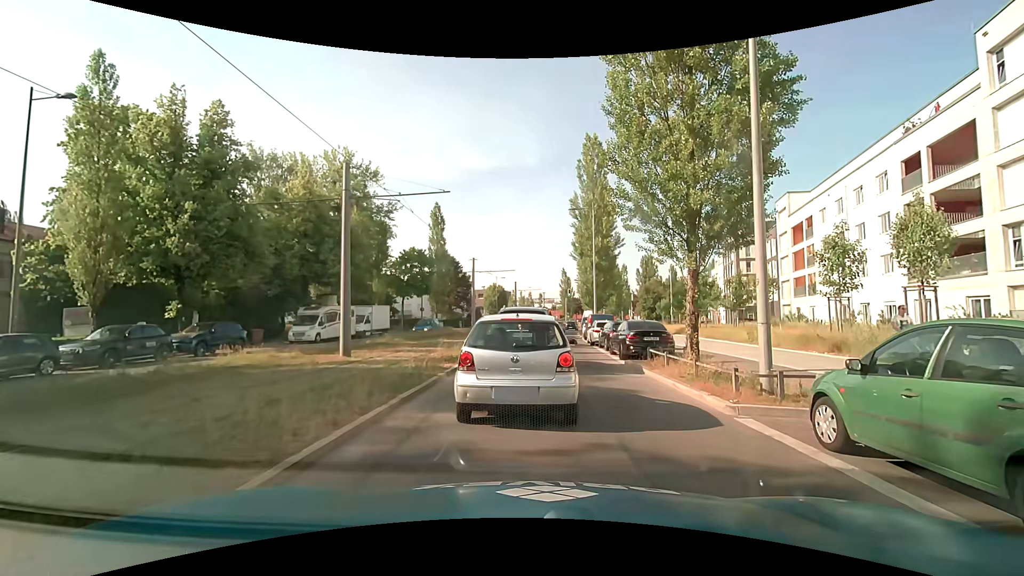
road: secondary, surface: asphalt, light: Day
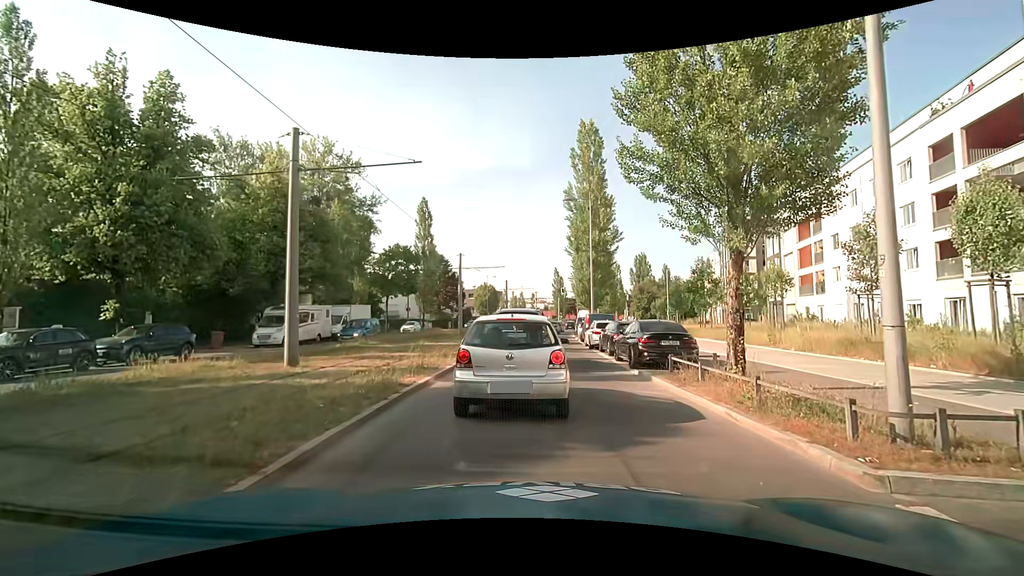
(0.0, +3.5) m; 0°
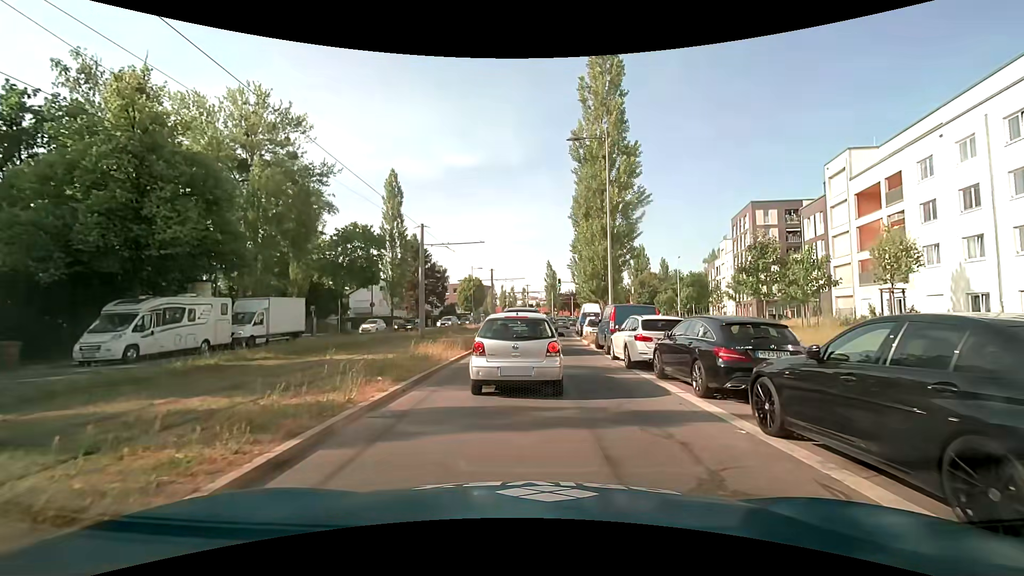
(+0.3, +11.9) m; +1°
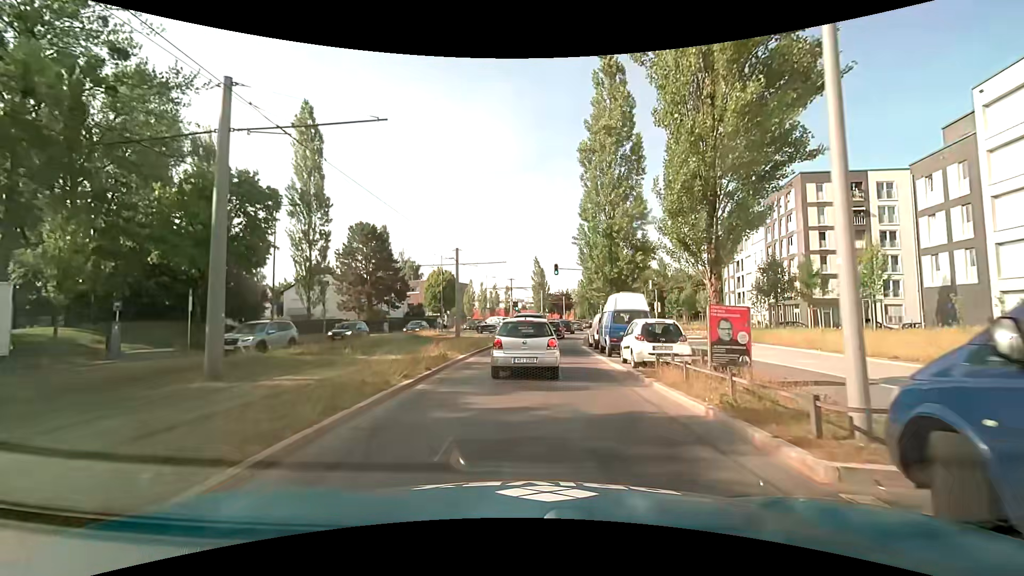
(+0.4, +19.3) m; +2°
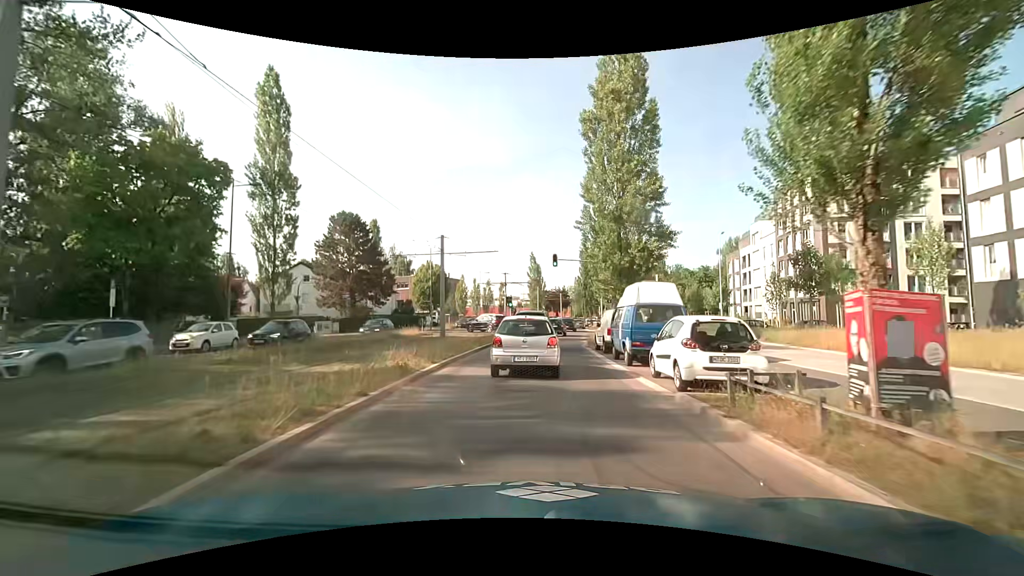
(0.0, +4.8) m; 0°
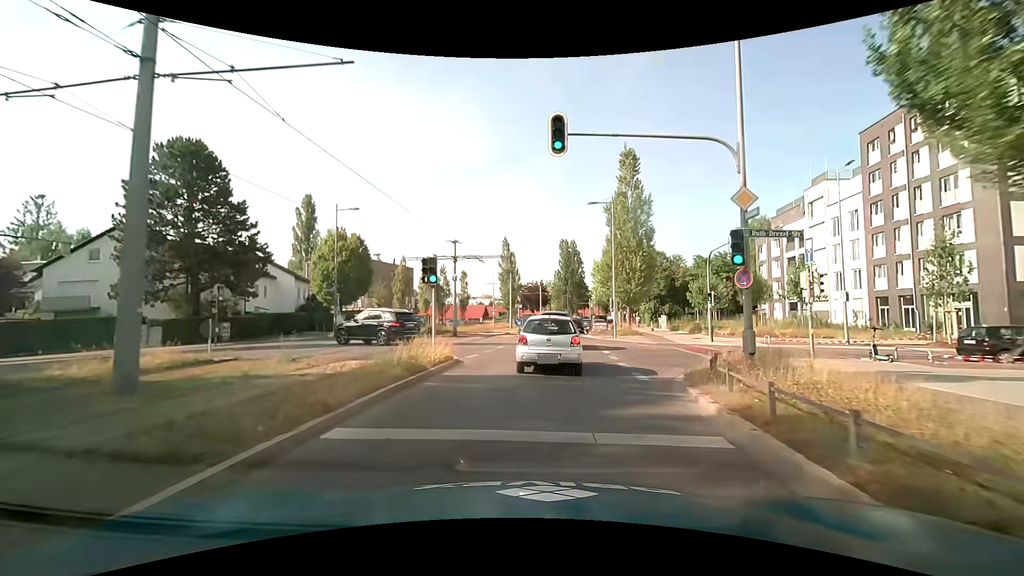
(+0.6, +25.1) m; +4°
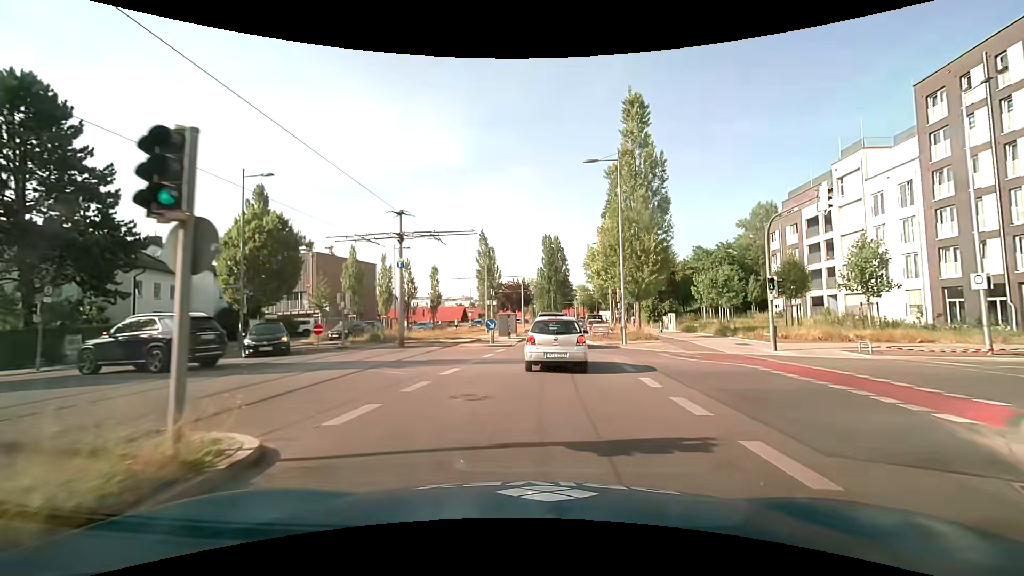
(+0.1, +10.6) m; +1°
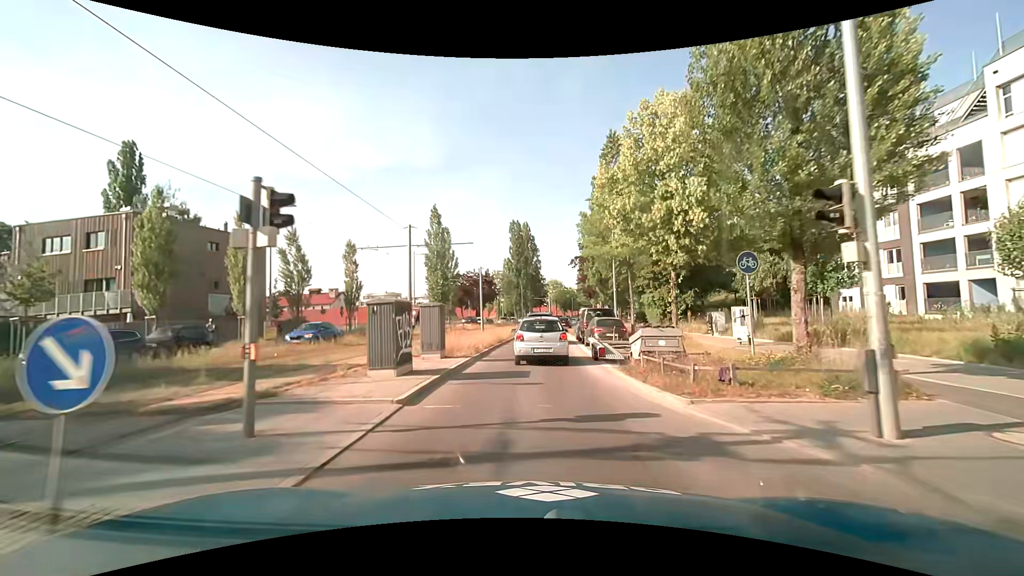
(+0.9, +22.2) m; +5°
(0, +10) (0, +20) (0, +30) (+1, +40) (+1, +50) (+2, +60) (+3, +70) (+5, +80) (+6, +90) (+8, +99) m
